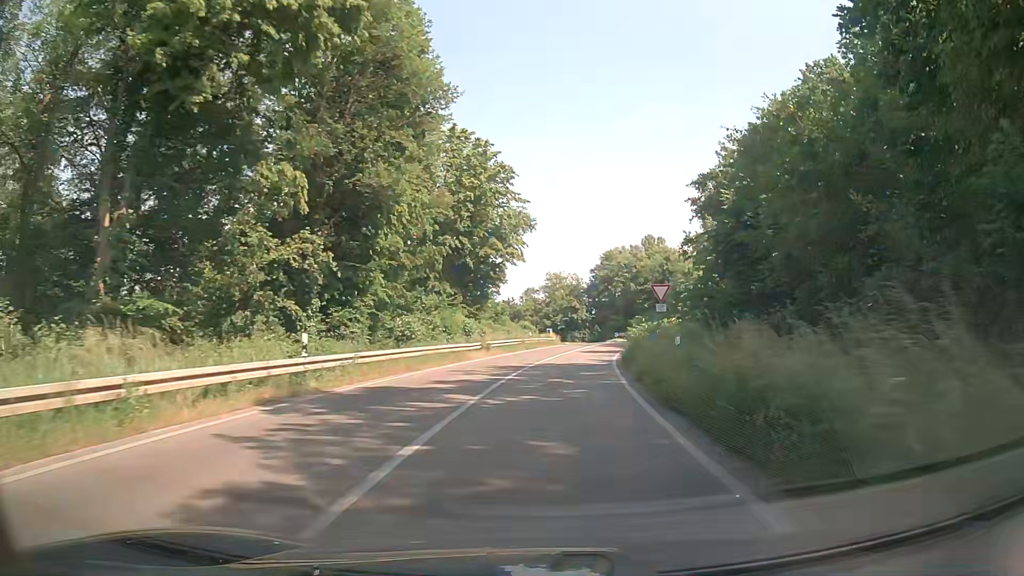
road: trunk_link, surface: asphalt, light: Day
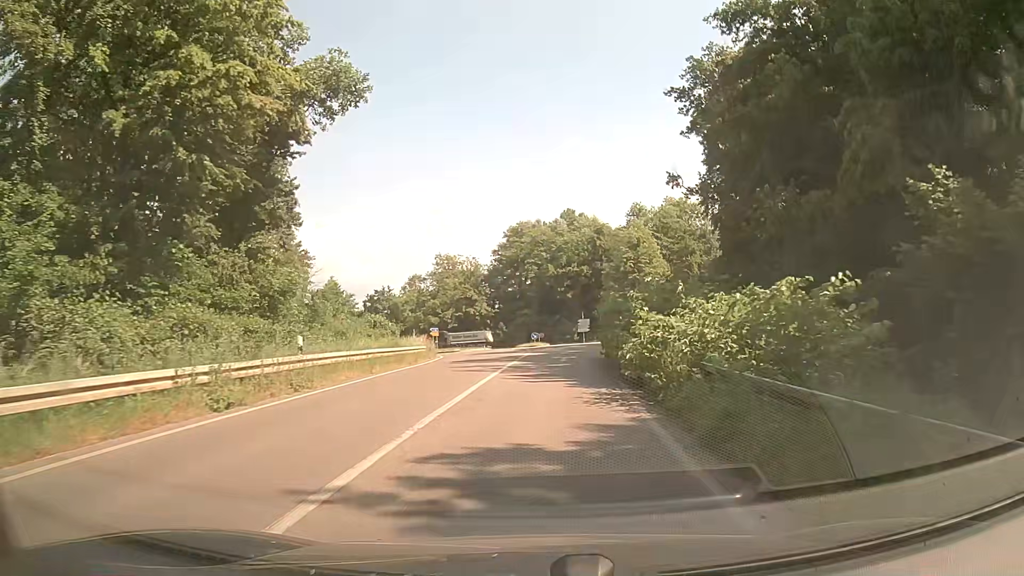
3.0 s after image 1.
(+2.6, +38.4) m; +7°
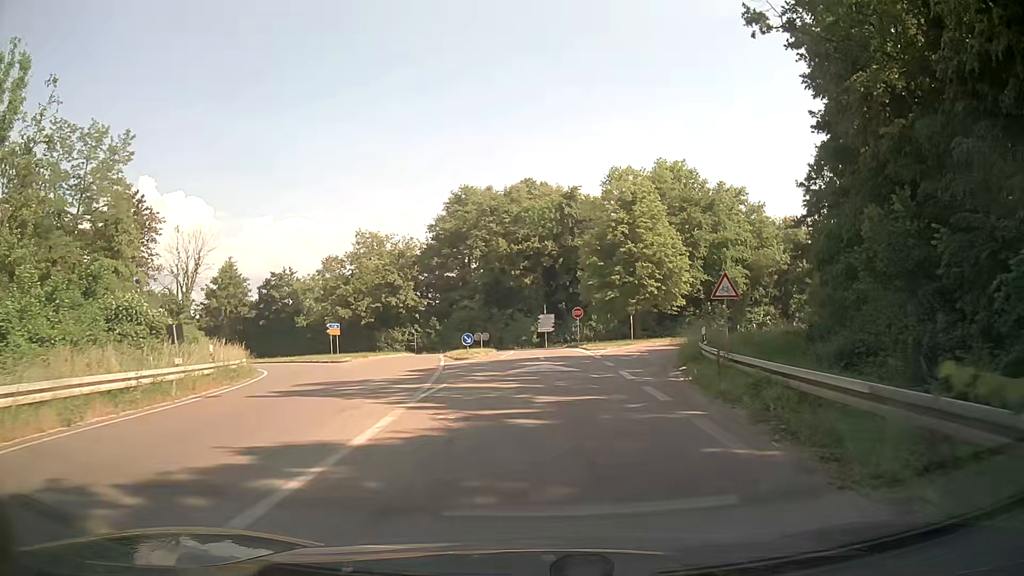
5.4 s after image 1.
(+1.4, +27.4) m; +4°
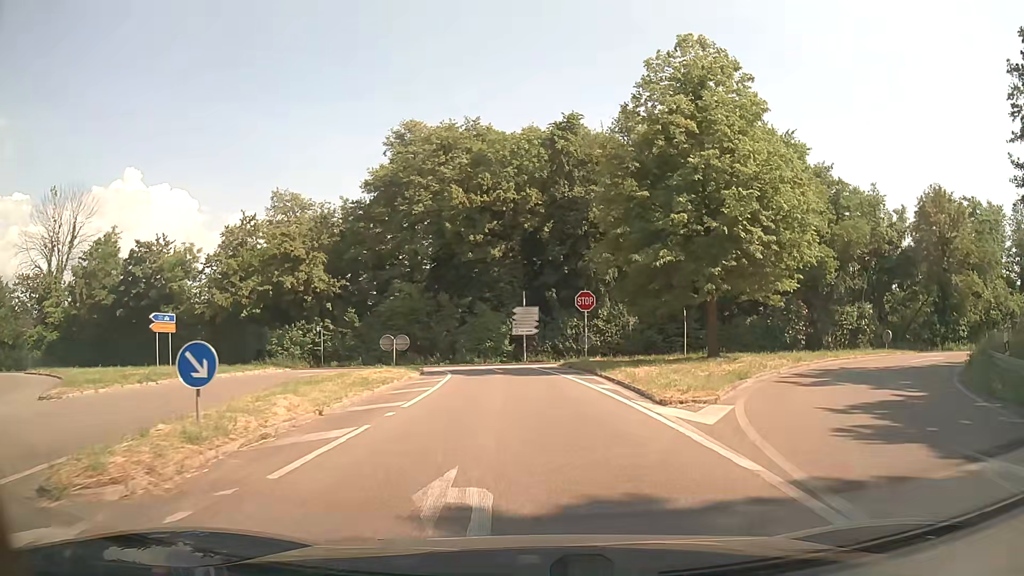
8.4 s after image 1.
(+0.5, +27.5) m; +1°
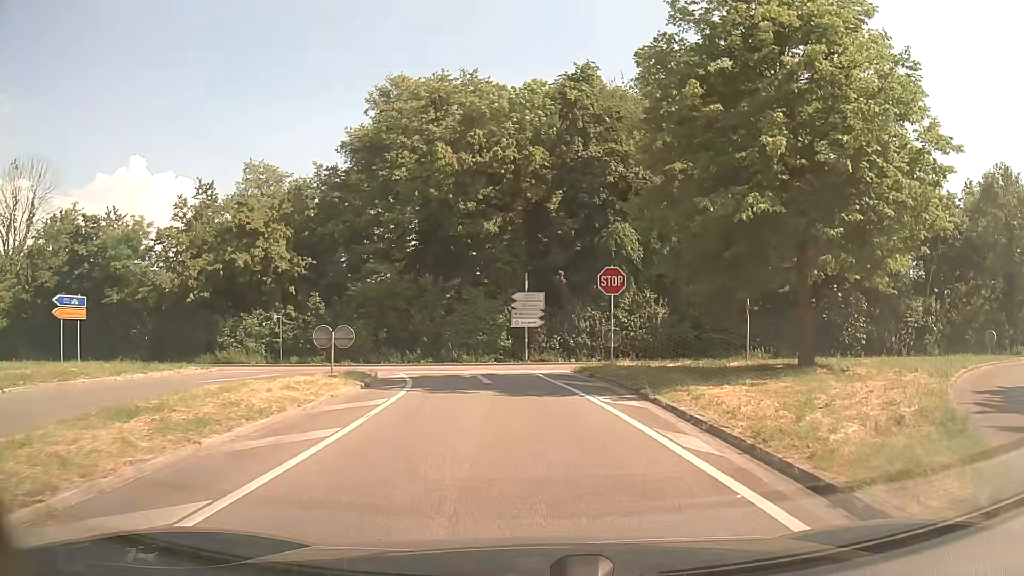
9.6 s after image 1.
(0.0, +8.9) m; -1°
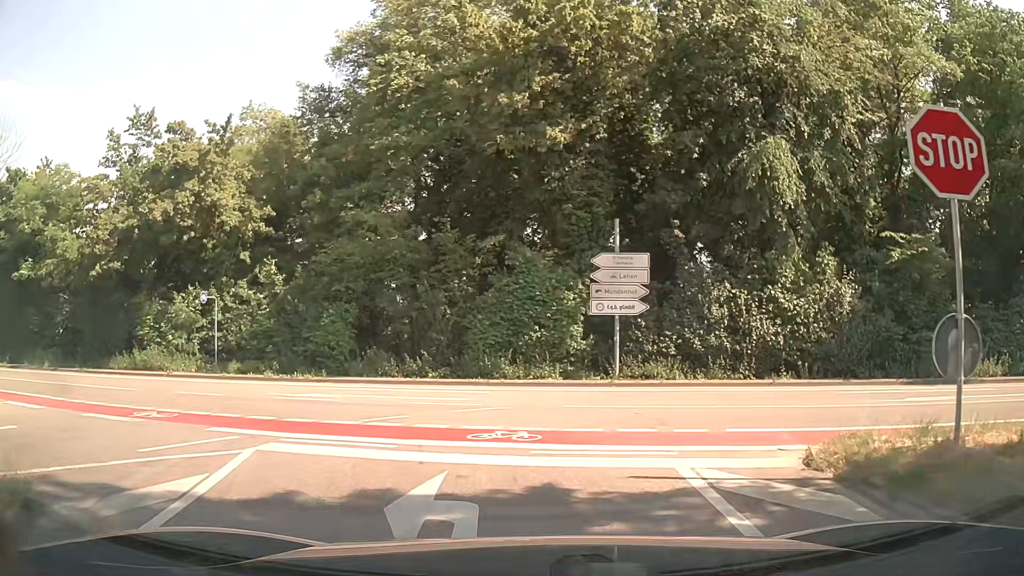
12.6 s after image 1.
(-0.5, +15.8) m; -4°
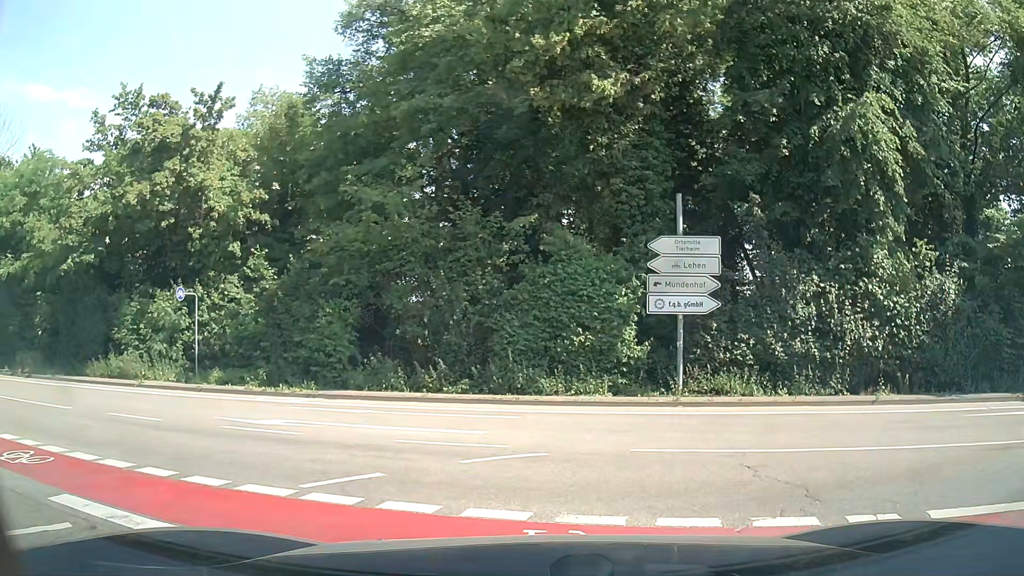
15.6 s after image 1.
(-0.2, +3.9) m; -4°
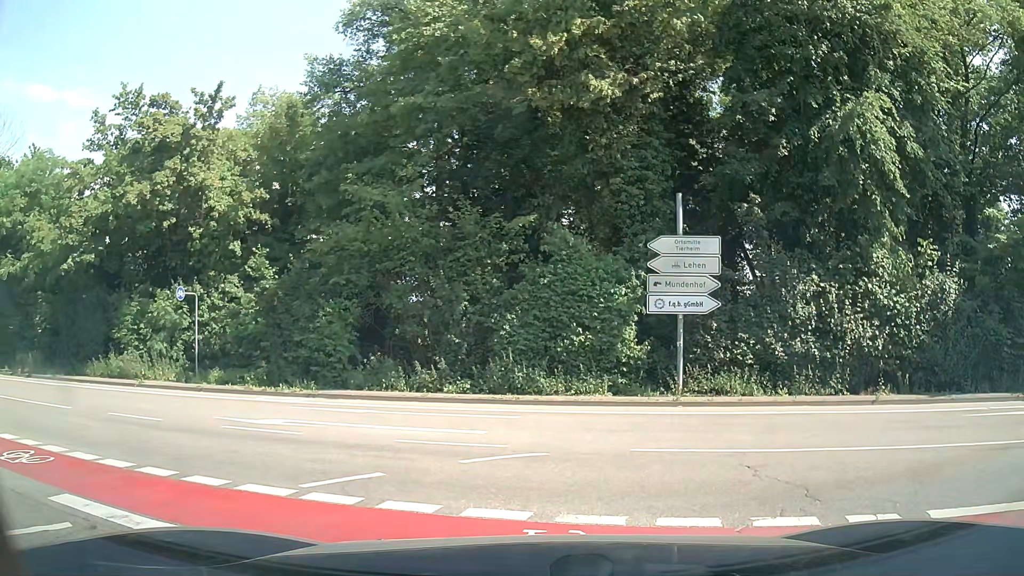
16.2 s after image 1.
(0.0, 0.0) m; 0°
